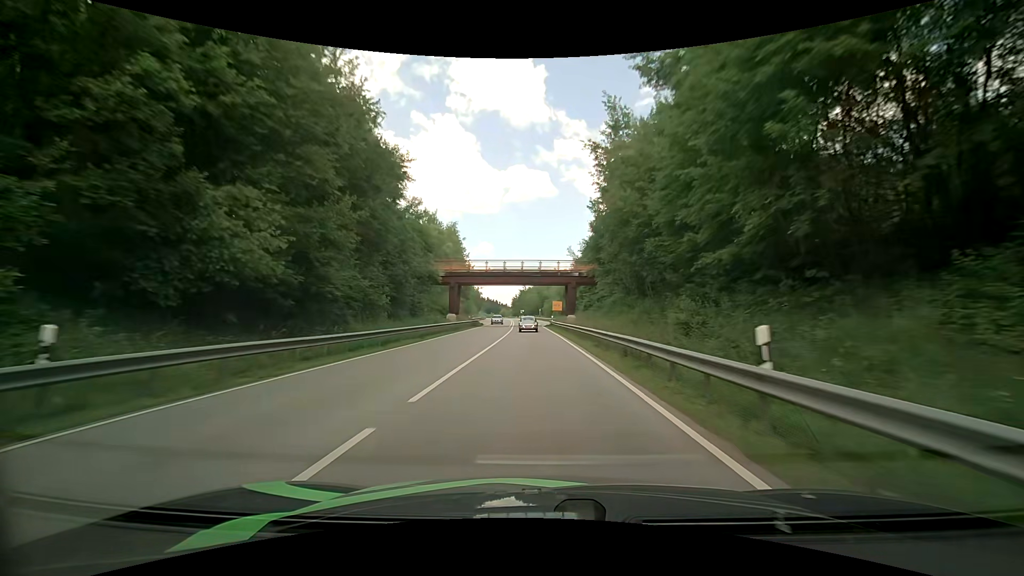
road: primary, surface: asphalt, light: Day
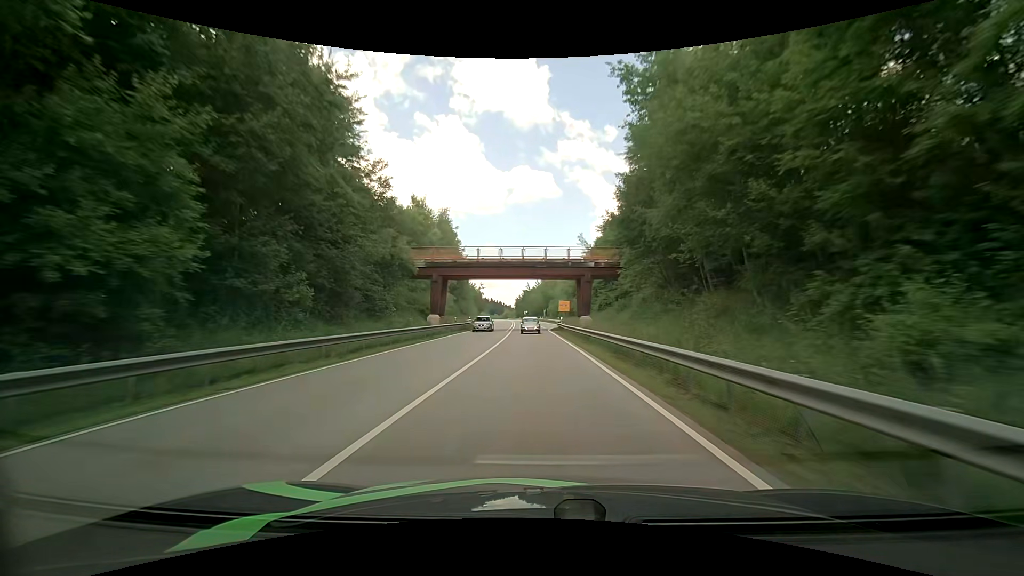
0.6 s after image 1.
(-0.1, +12.3) m; -1°
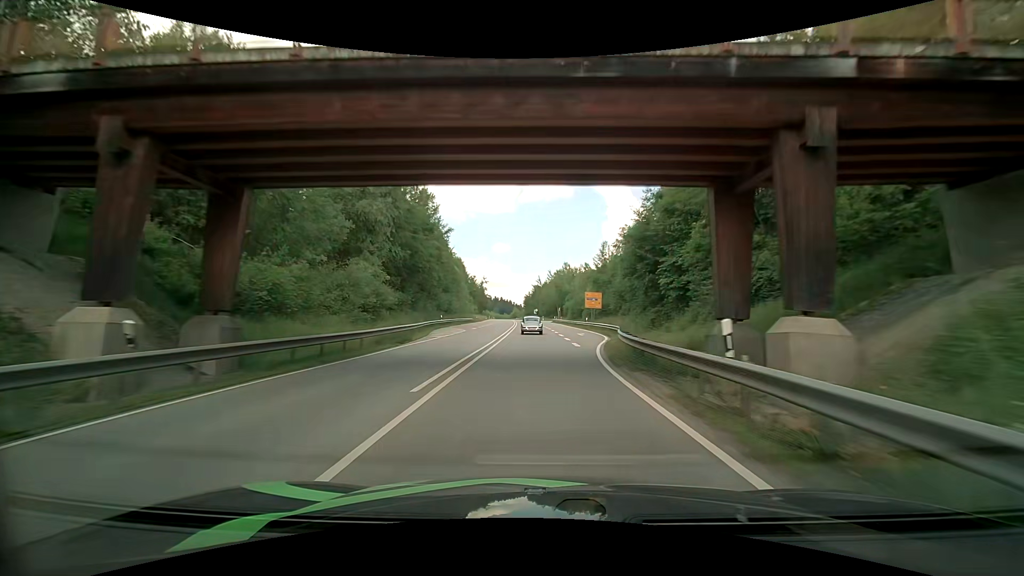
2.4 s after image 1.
(-0.1, +36.8) m; -1°
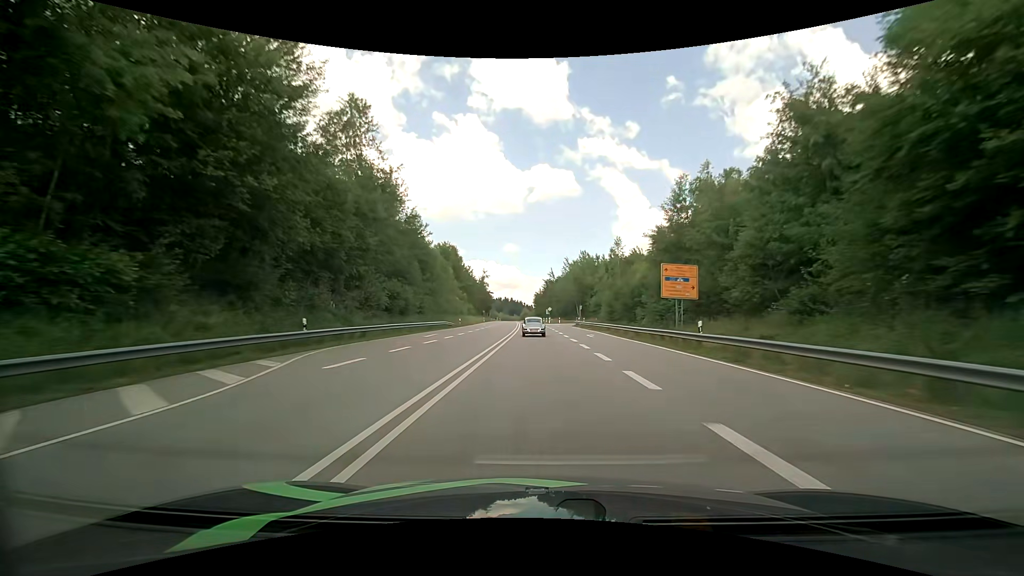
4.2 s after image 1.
(-0.5, +36.7) m; -2°
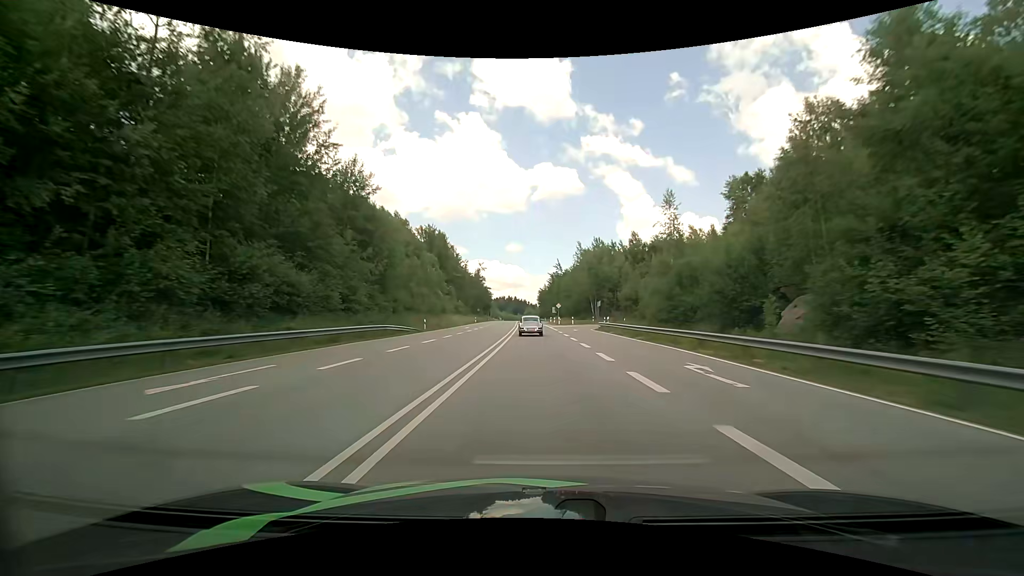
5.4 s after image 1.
(-0.1, +24.5) m; 0°
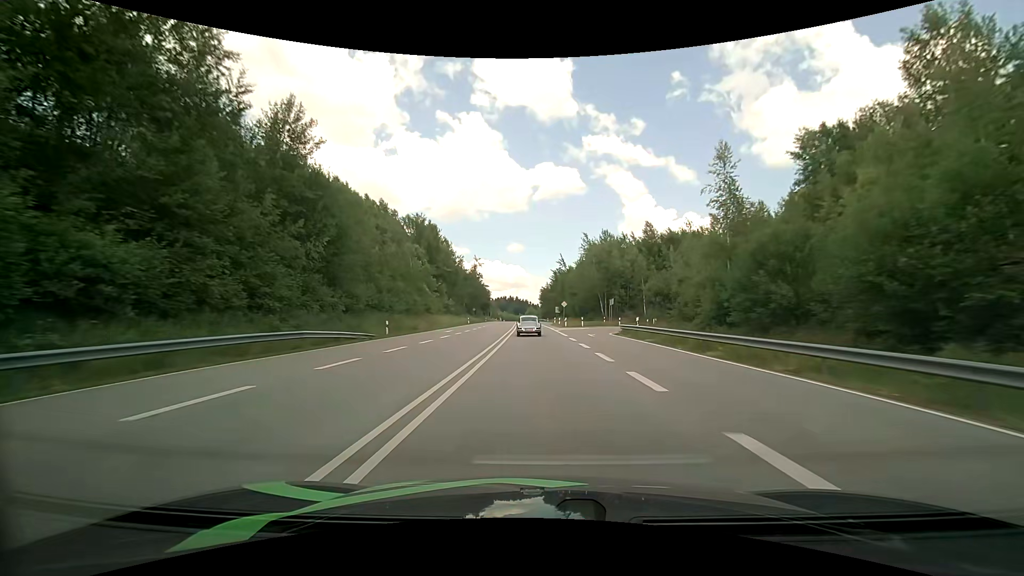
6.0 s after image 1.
(0.0, +12.2) m; 0°
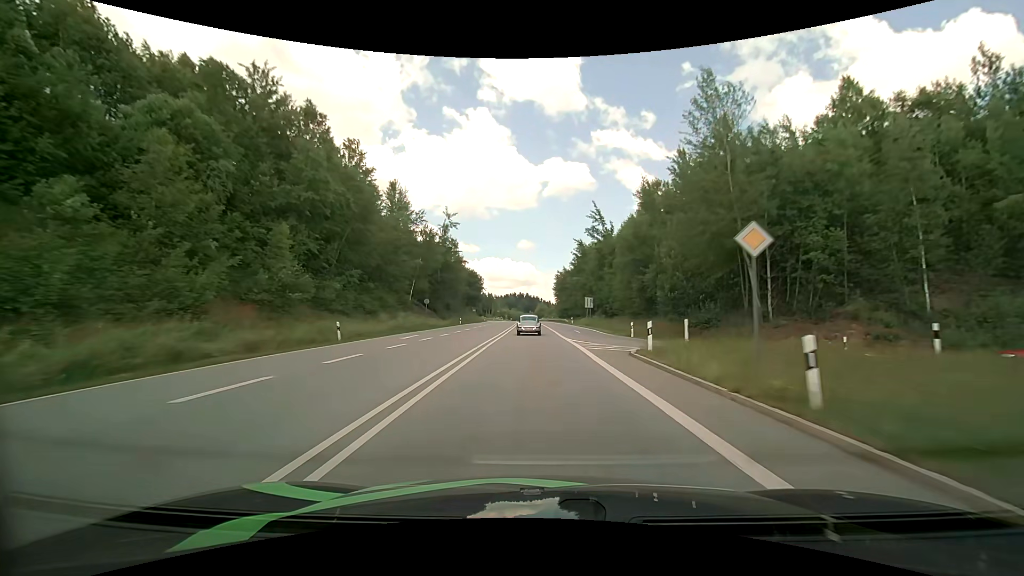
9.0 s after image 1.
(-0.8, +58.7) m; -1°
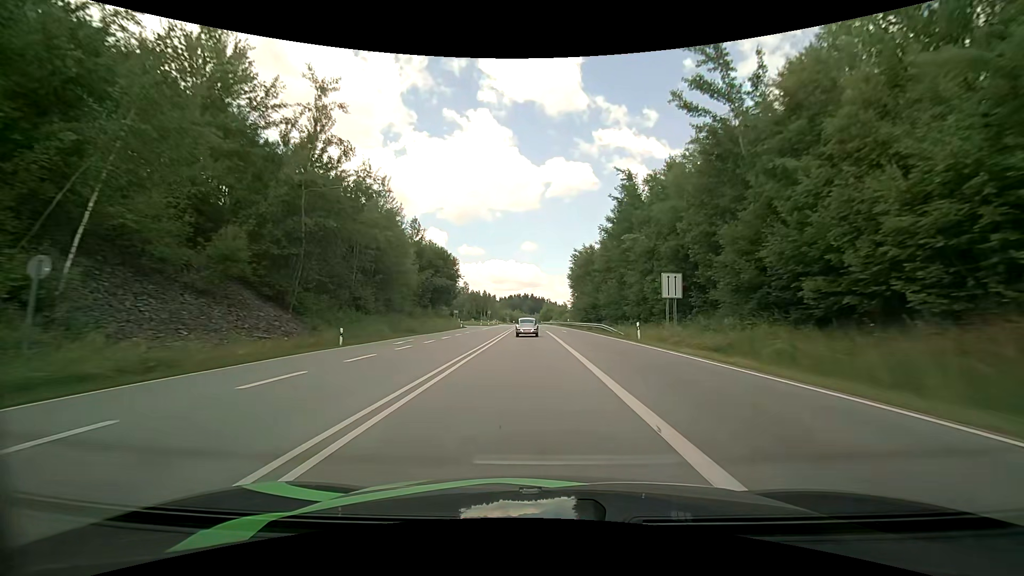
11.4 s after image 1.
(-0.3, +46.0) m; -1°
(0, +10) (0, +20) (0, +30) (0, +40) (0, +50) (0, +60) (0, +70) (0, +80) (0, +90) (0, +100) m
